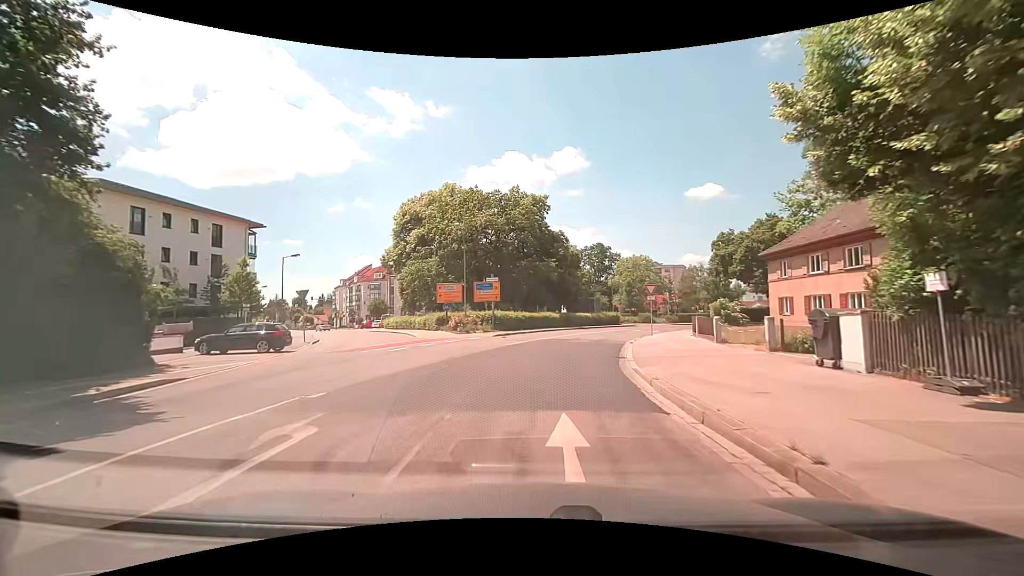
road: secondary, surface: asphalt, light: Day
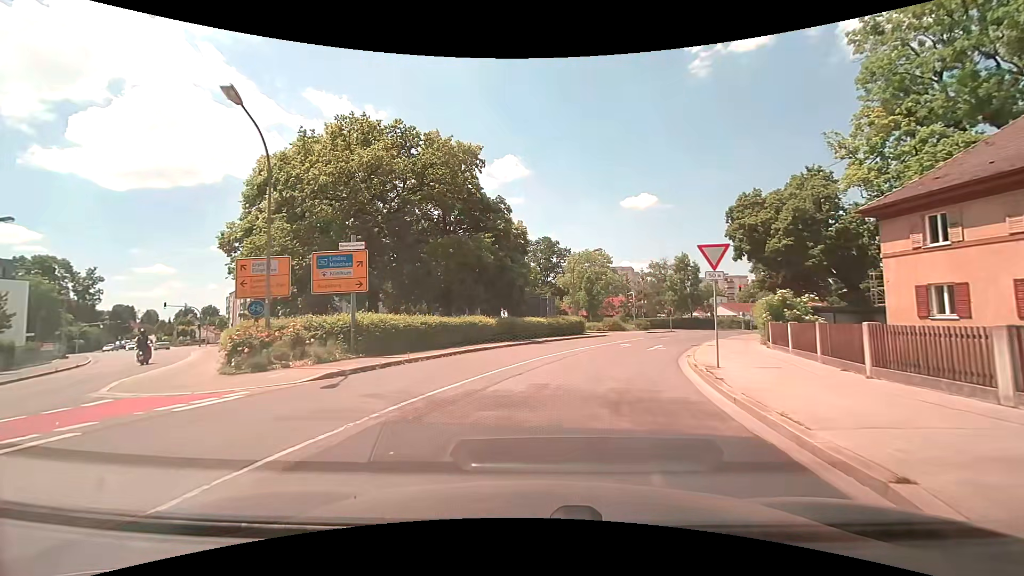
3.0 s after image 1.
(+1.0, +20.1) m; +8°
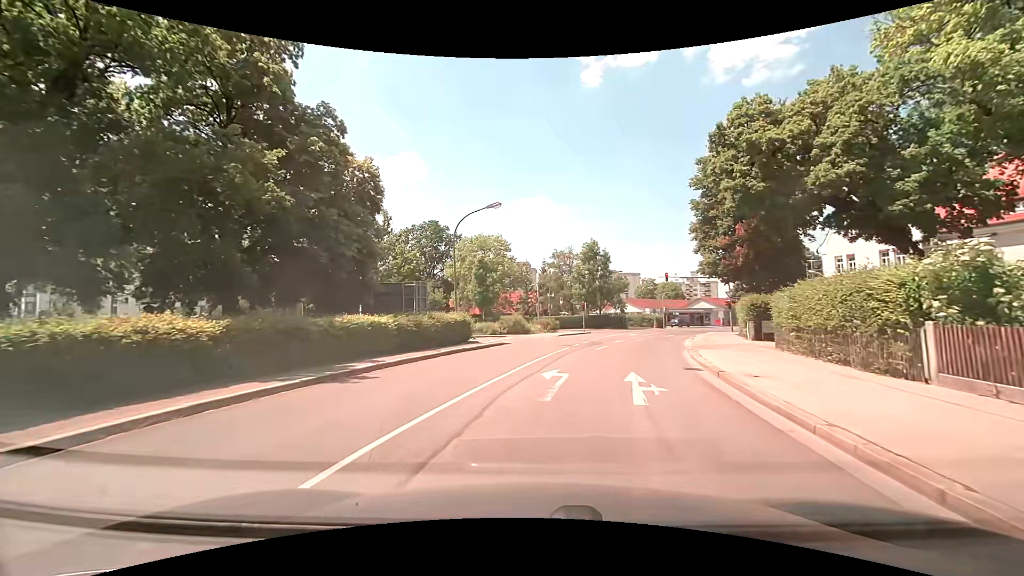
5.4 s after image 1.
(+1.5, +16.8) m; +11°
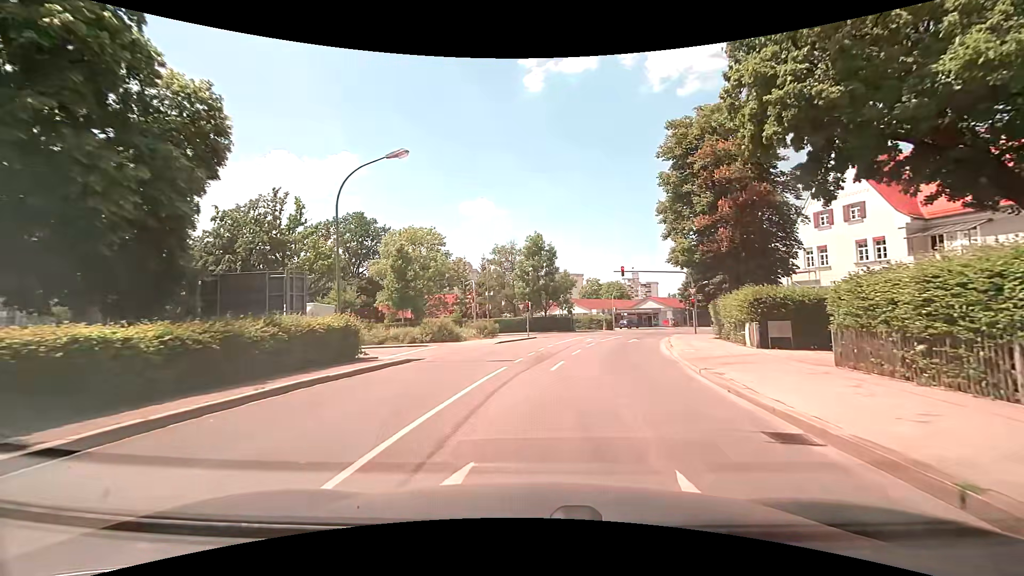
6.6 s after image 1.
(+0.5, +8.5) m; +6°
